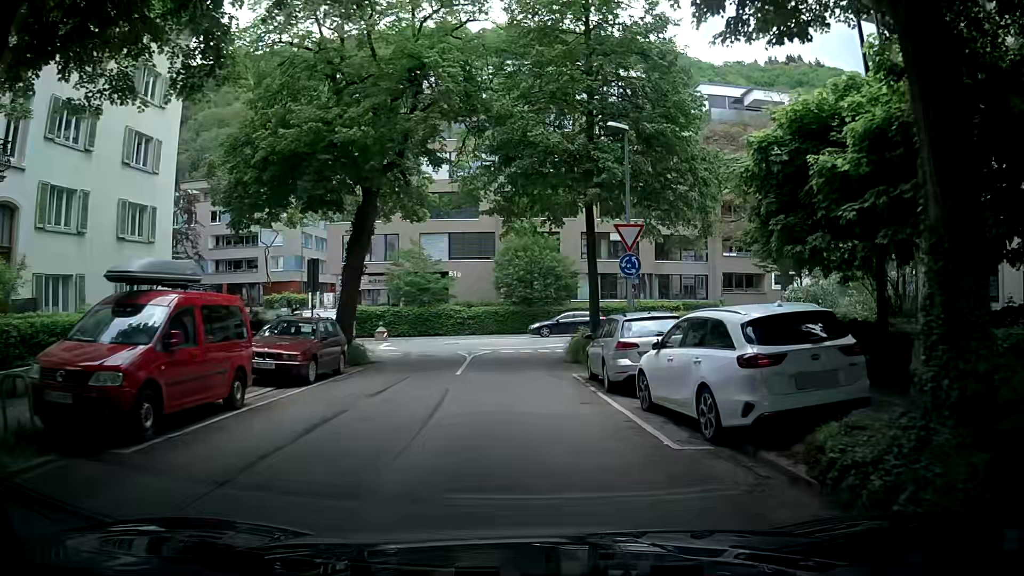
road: residential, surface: asphalt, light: Day
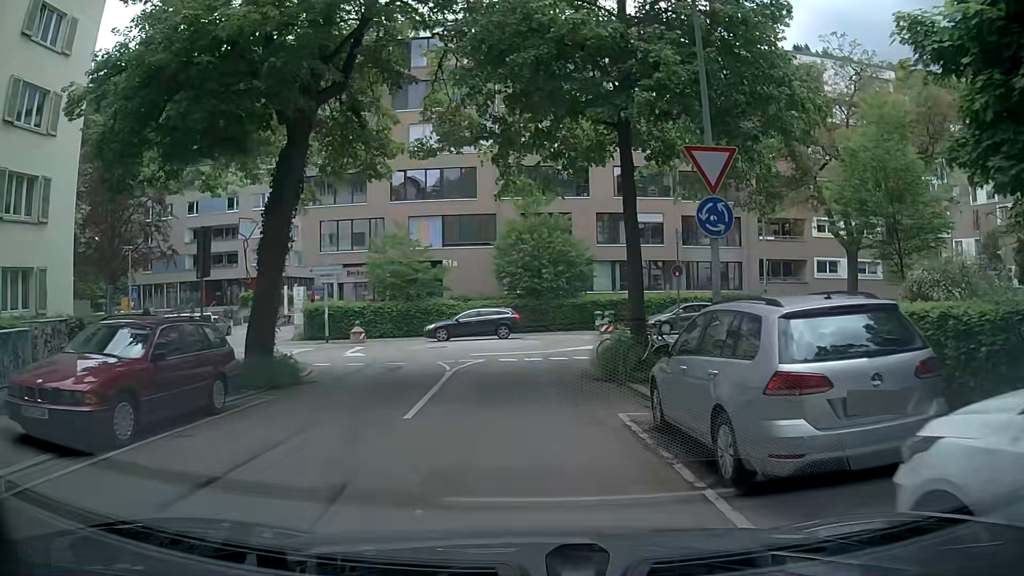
(-0.2, +7.5) m; -3°
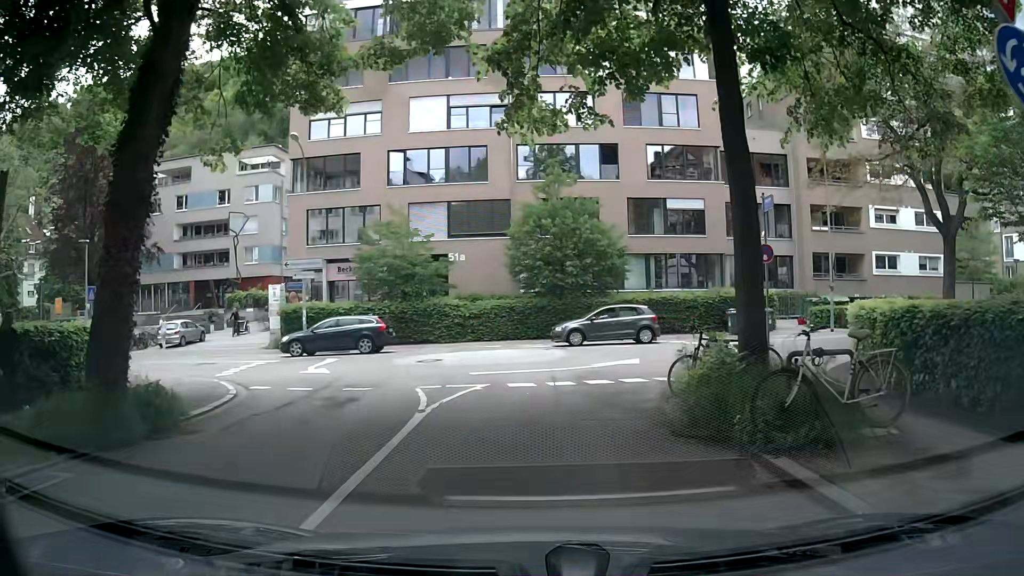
(+0.1, +6.5) m; -3°
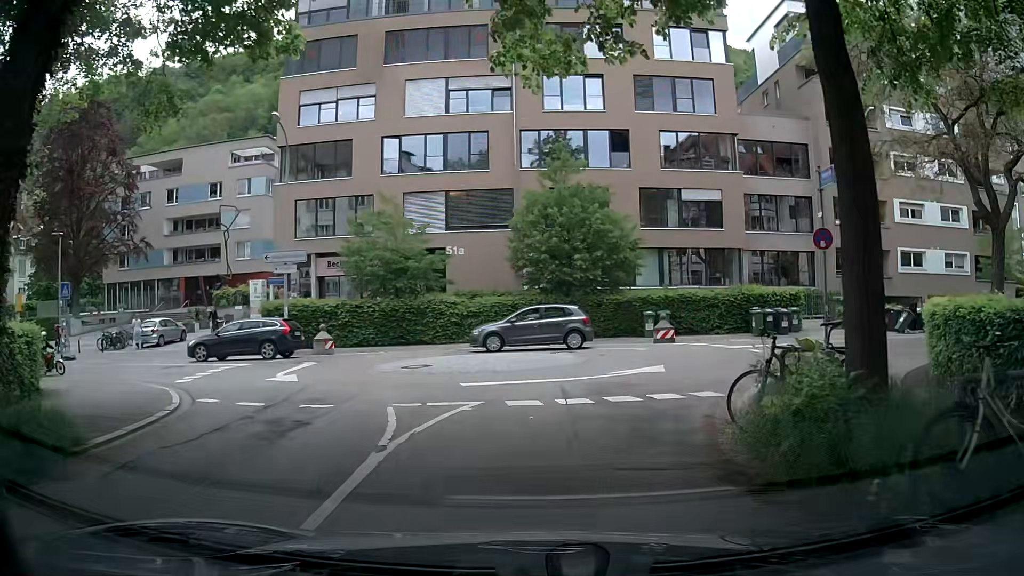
(+0.1, +2.8) m; +1°
